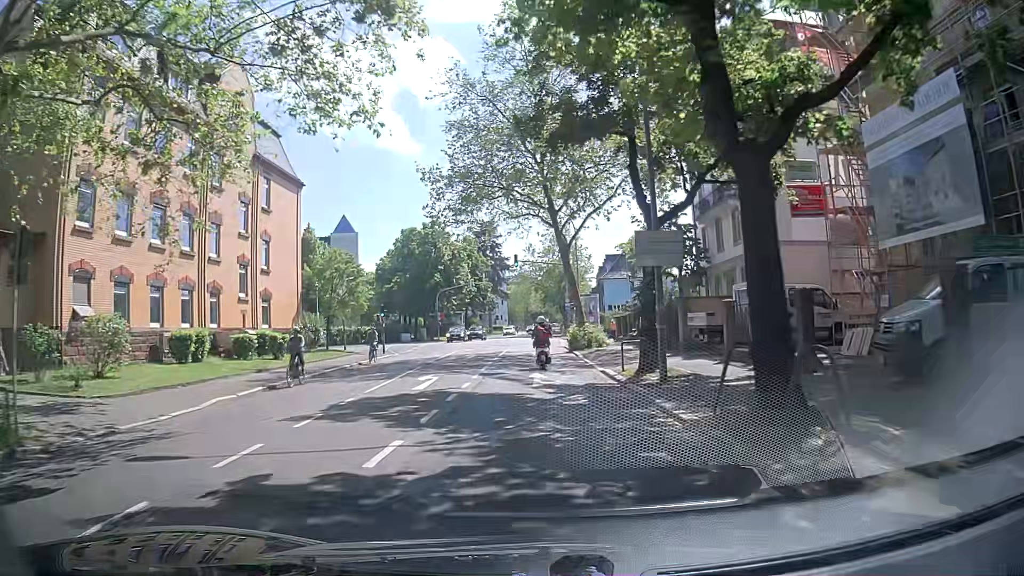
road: secondary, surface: asphalt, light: Day
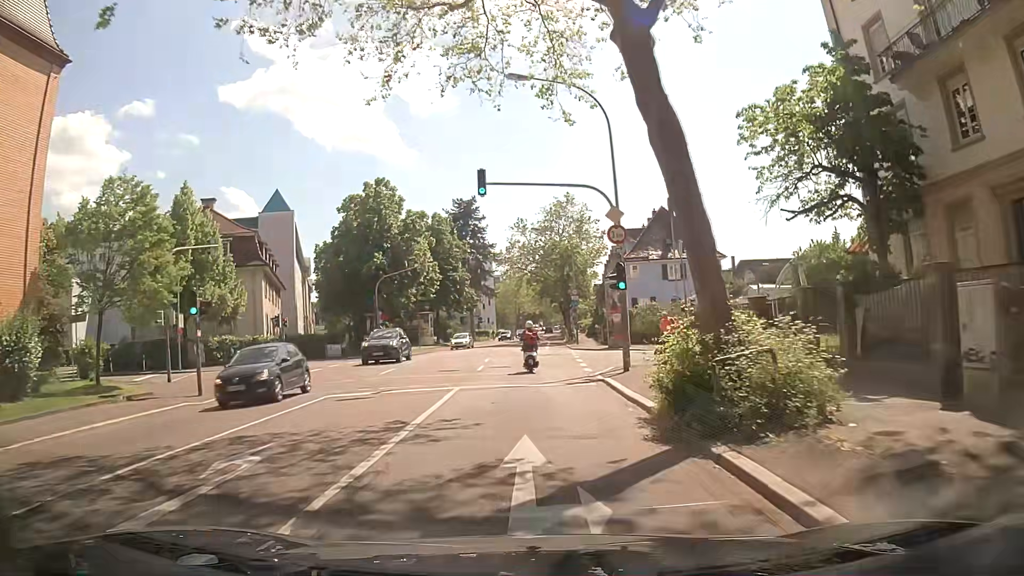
(0.0, +26.2) m; 0°
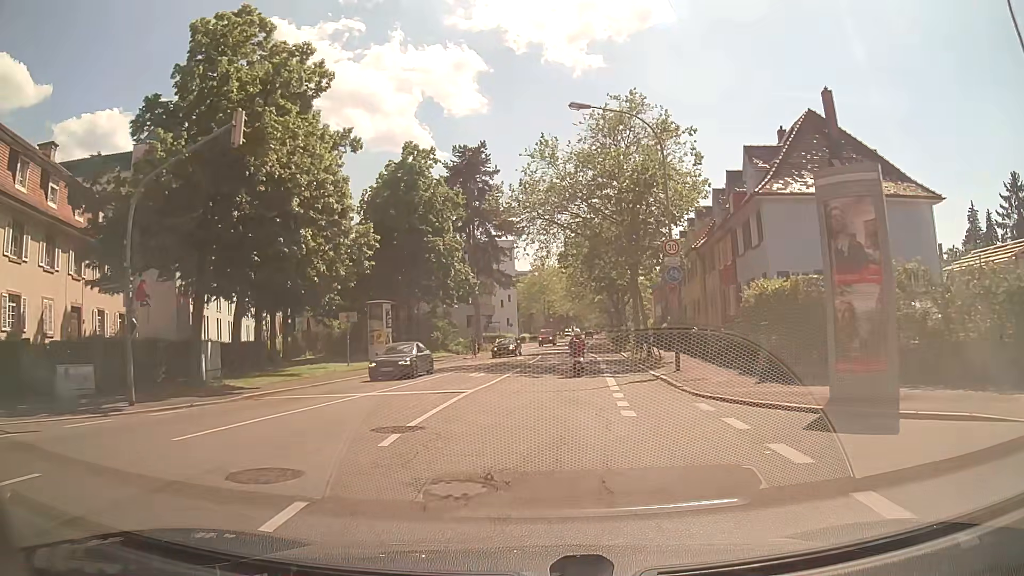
(+0.1, +33.3) m; -2°
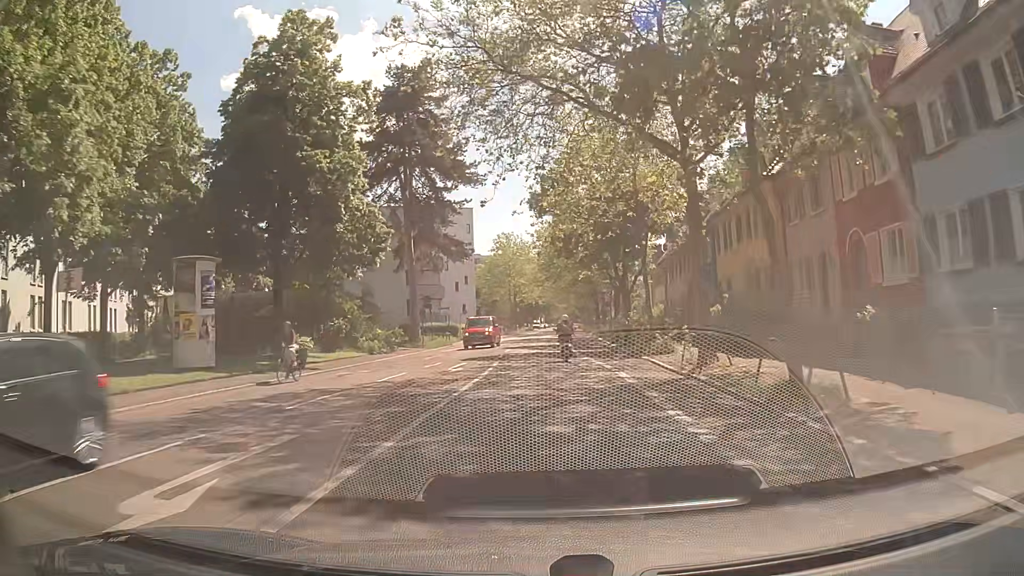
(+0.4, +21.0) m; +3°
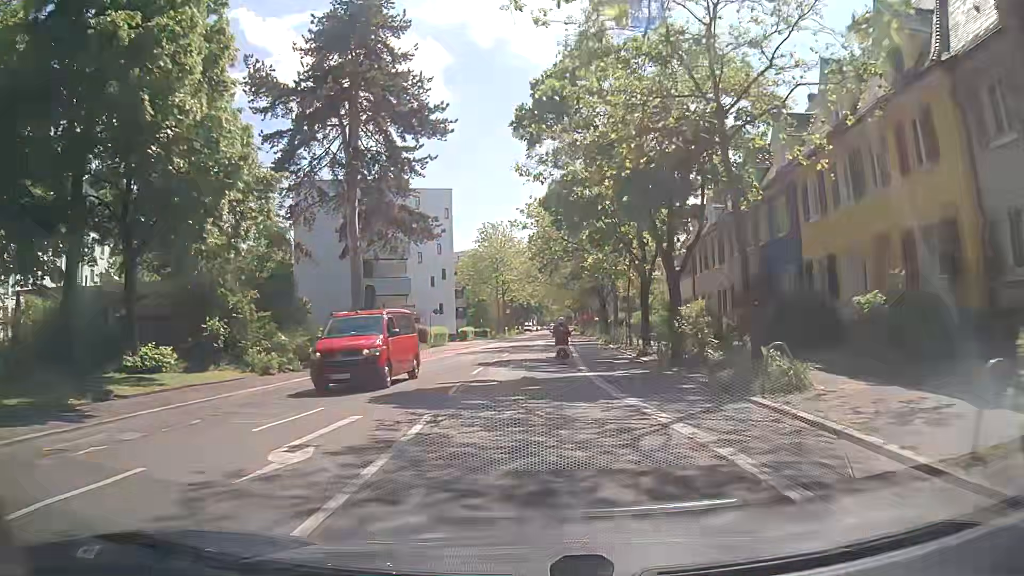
(+0.1, +14.1) m; 0°
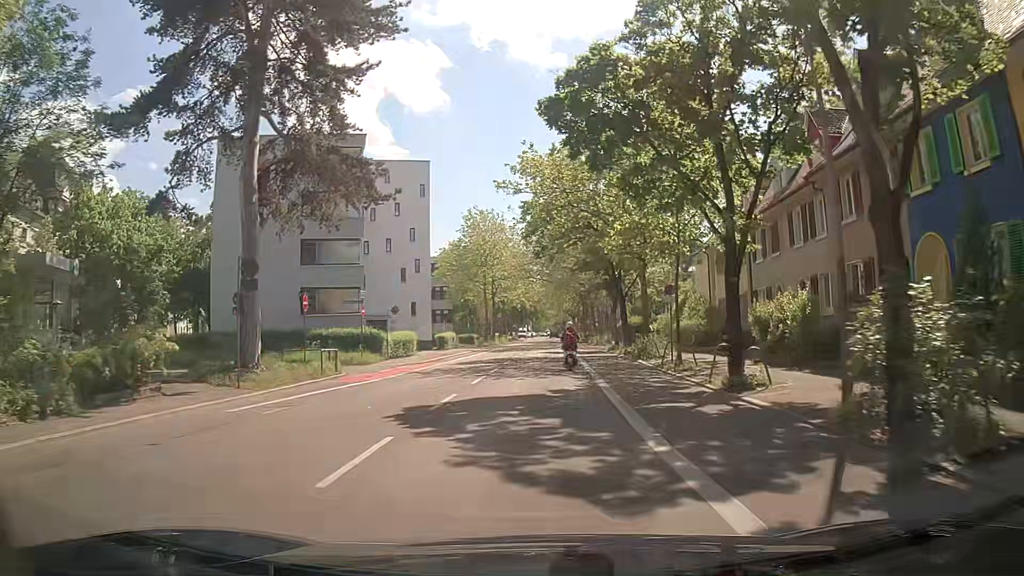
(+0.1, +13.8) m; +2°
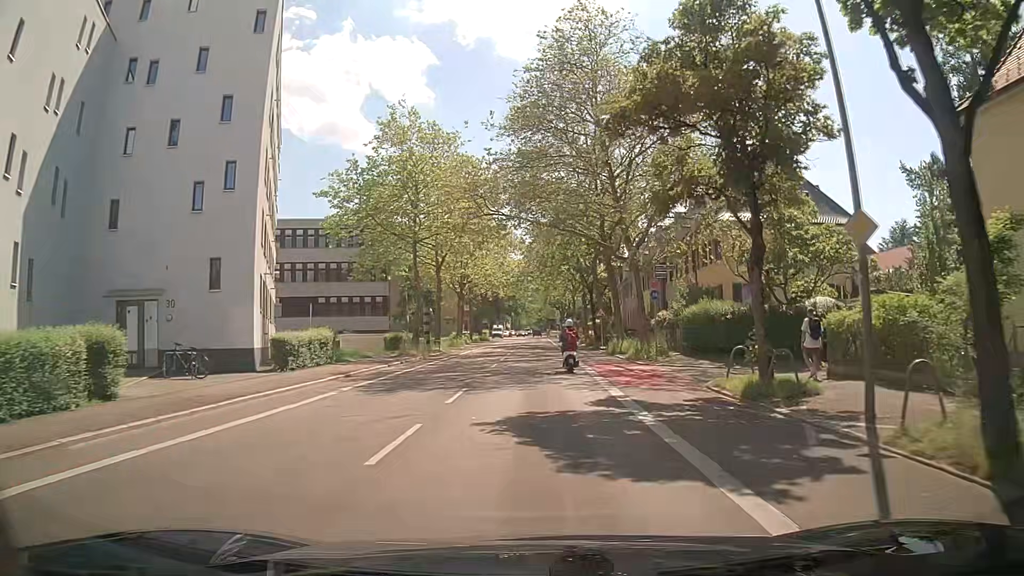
(0.0, +34.2) m; +1°
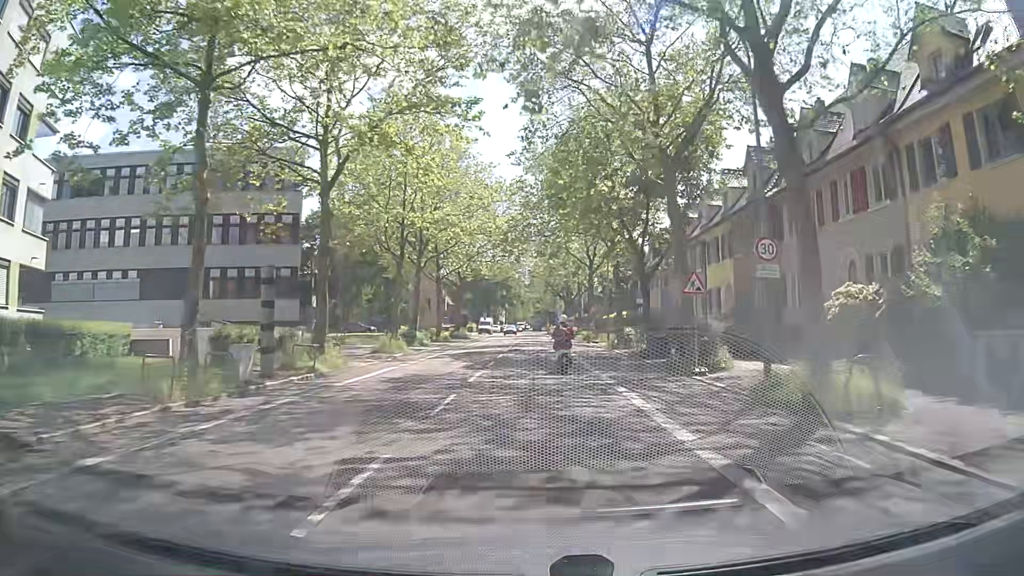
(0.0, +27.1) m; 0°
(0, +10) (0, +20) (0, +30) (0, +40) (0, +50) (0, +60) (0, +70) (0, +80) (0, +90) (0, +100) m
